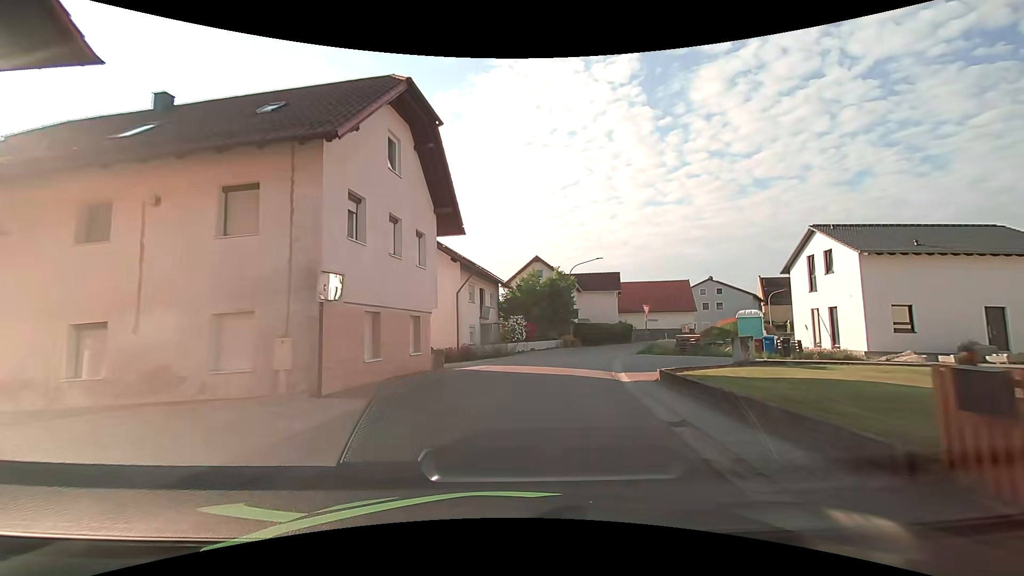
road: tertiary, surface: asphalt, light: Day
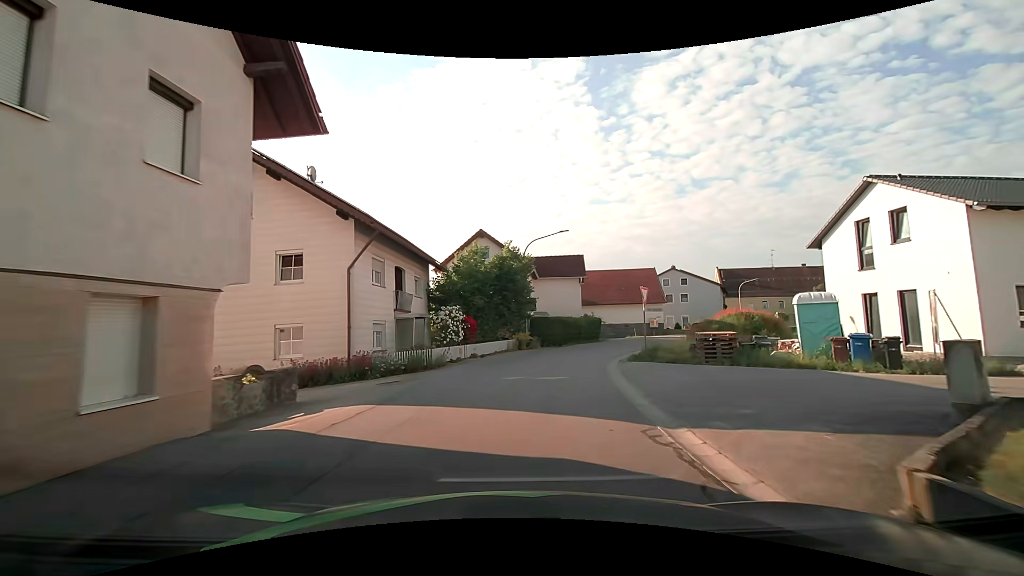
(+0.8, +10.7) m; +8°
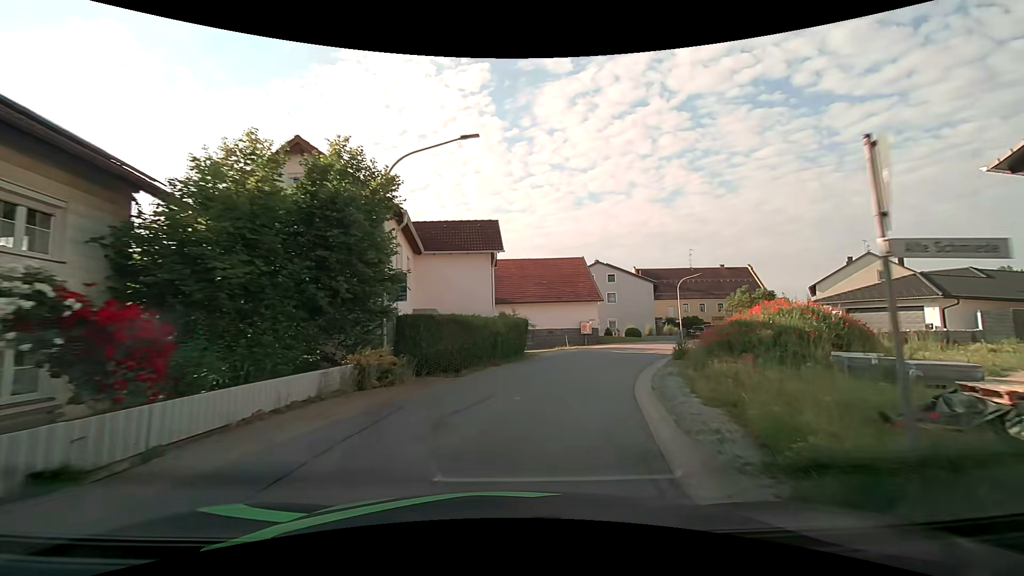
(+1.2, +16.7) m; +10°
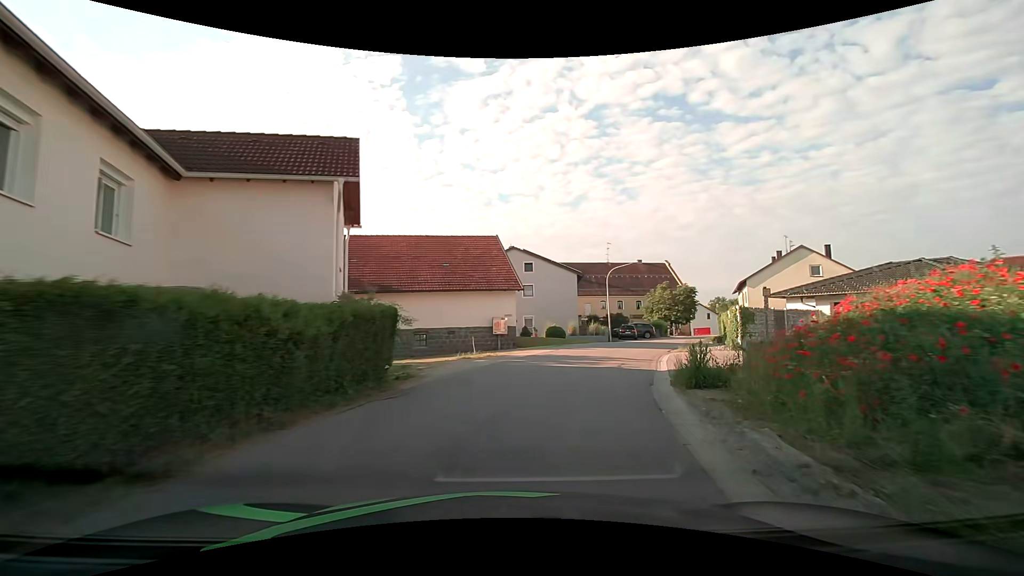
(+1.1, +11.4) m; +11°
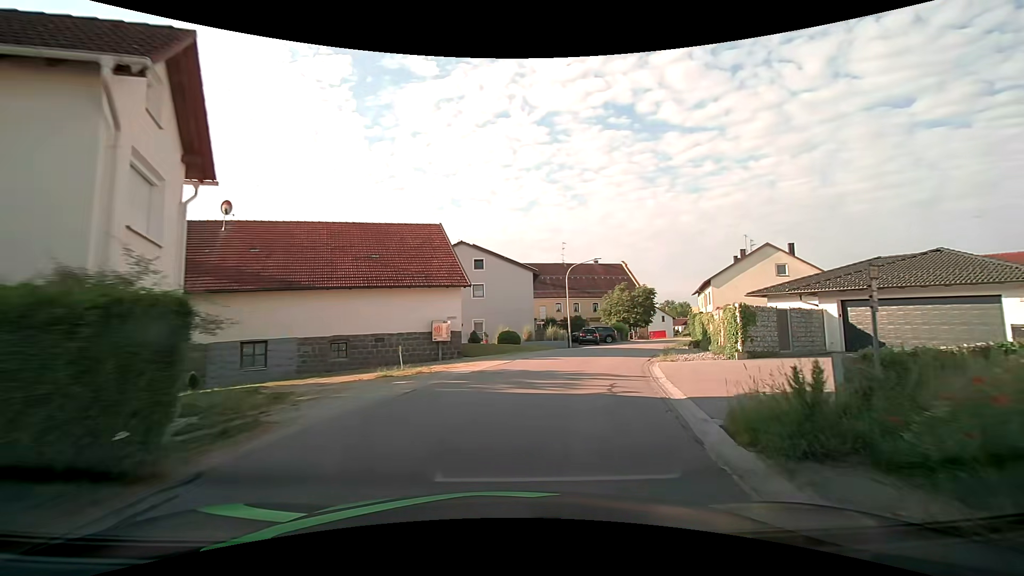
(+0.3, +5.8) m; +5°
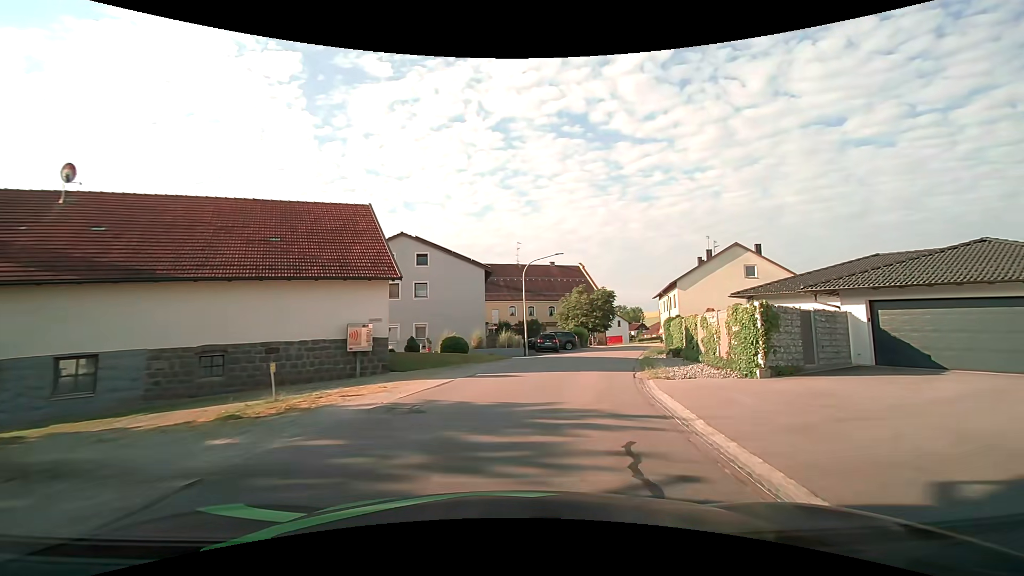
(+0.3, +5.8) m; +5°
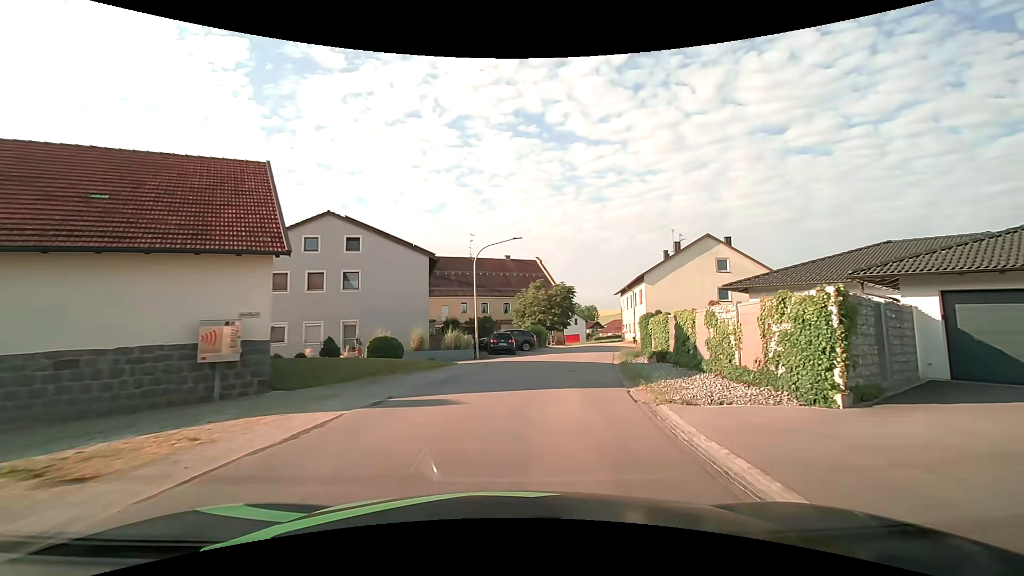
(+0.3, +5.8) m; +5°
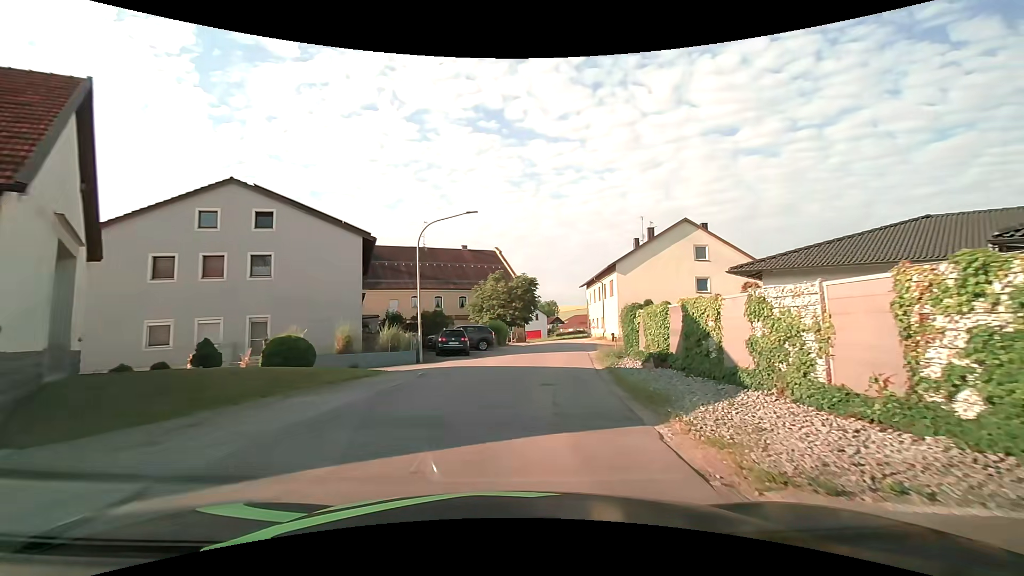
(+0.3, +5.9) m; +5°
(0, +10) (+1, +20) (+3, +30) (+4, +40) (+6, +50) (+7, +60) (+7, +70) (+4, +79) (-1, +88) (-8, +96) m
